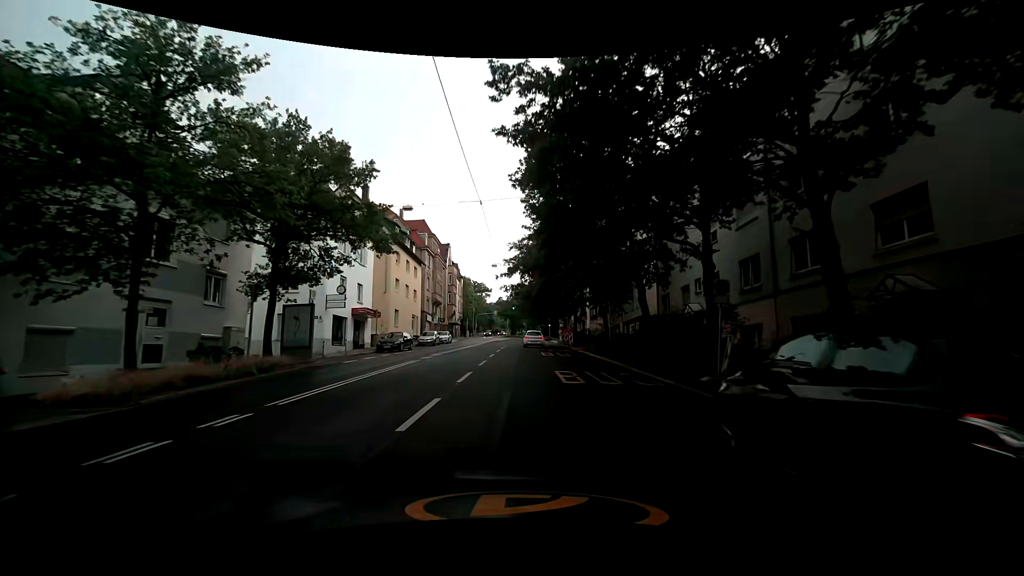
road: secondary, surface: asphalt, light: Day
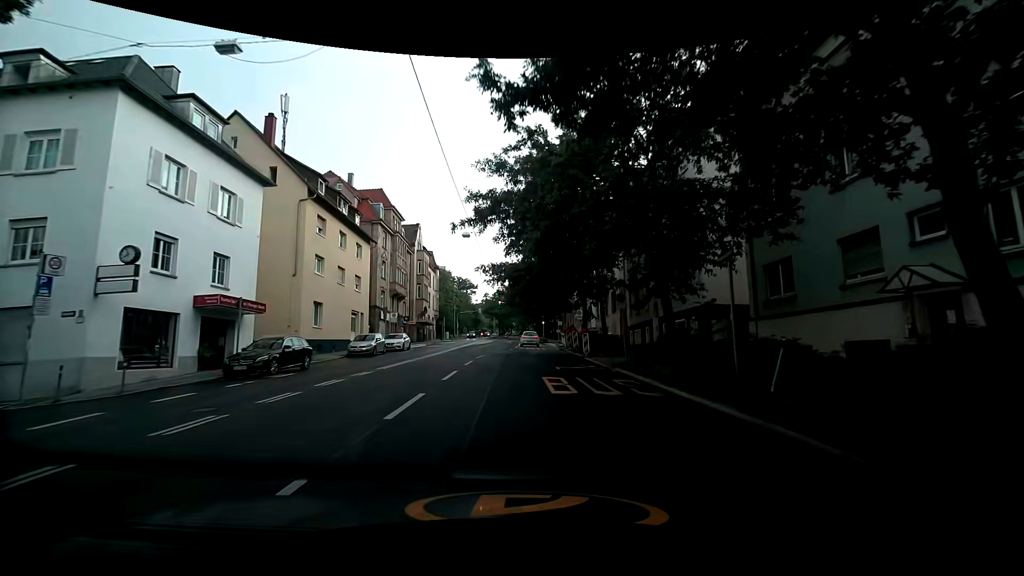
(0.0, +17.1) m; +1°
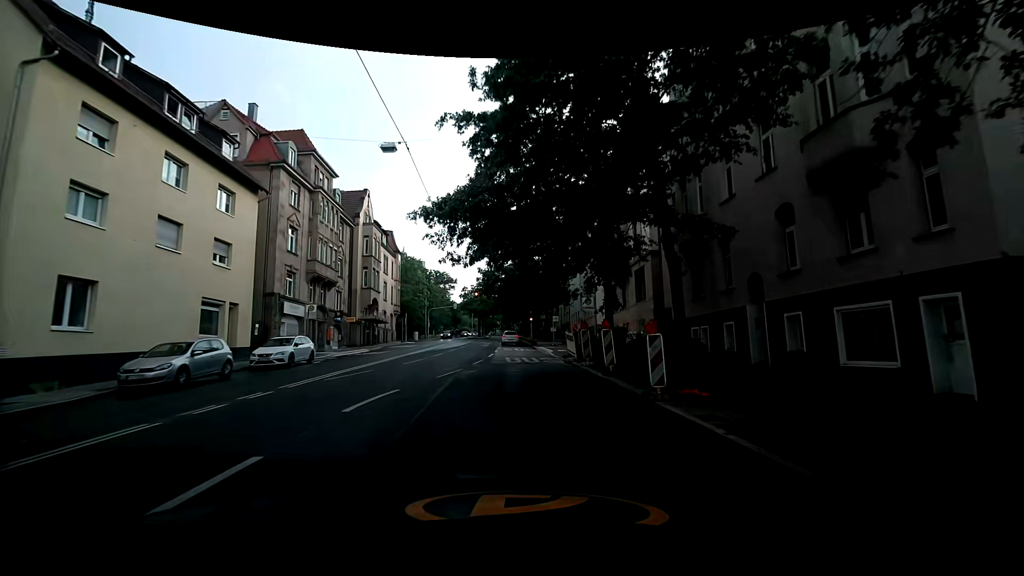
(0.0, +17.0) m; +1°
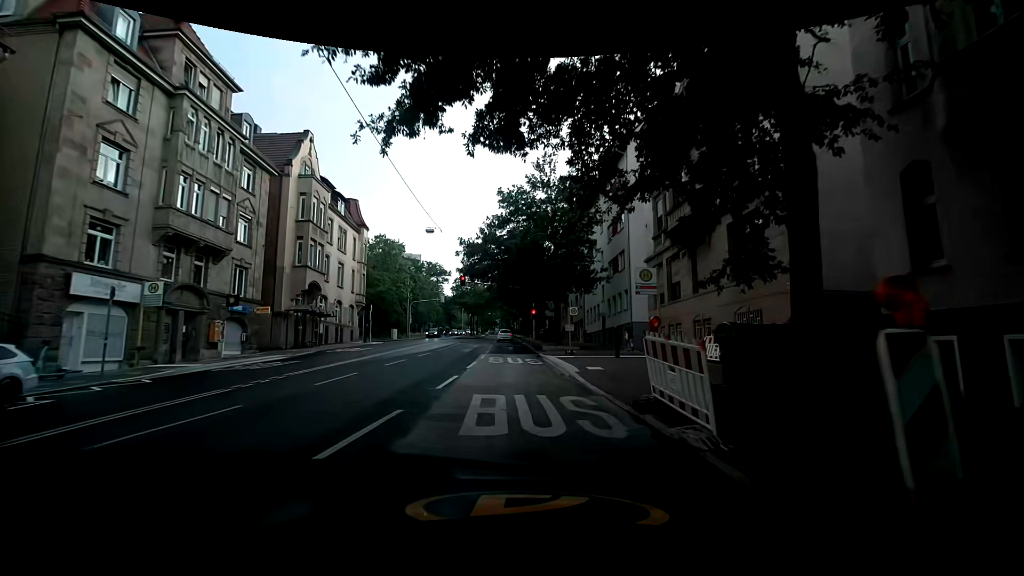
(0.0, +15.1) m; 0°
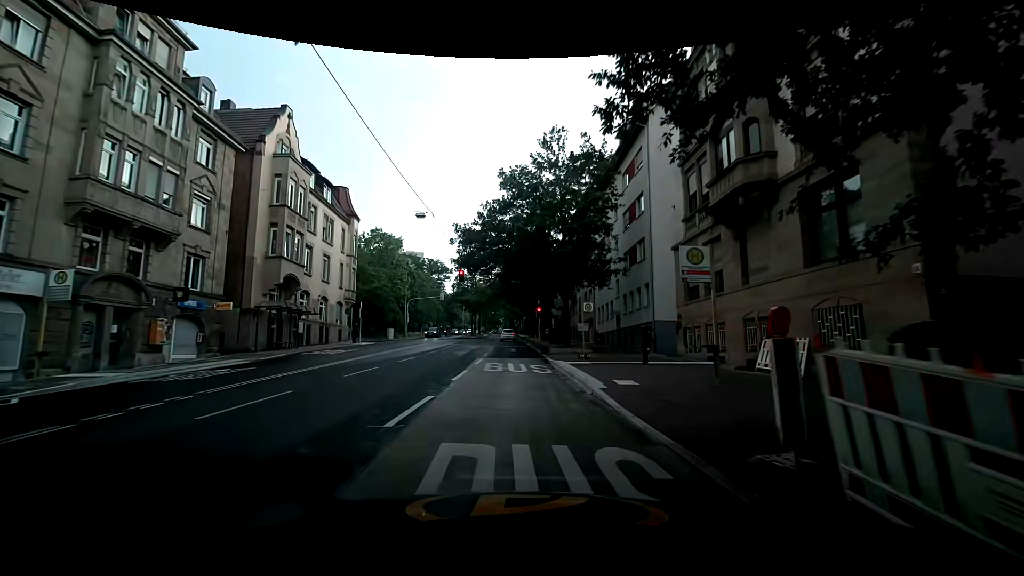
(-0.1, +4.4) m; -2°
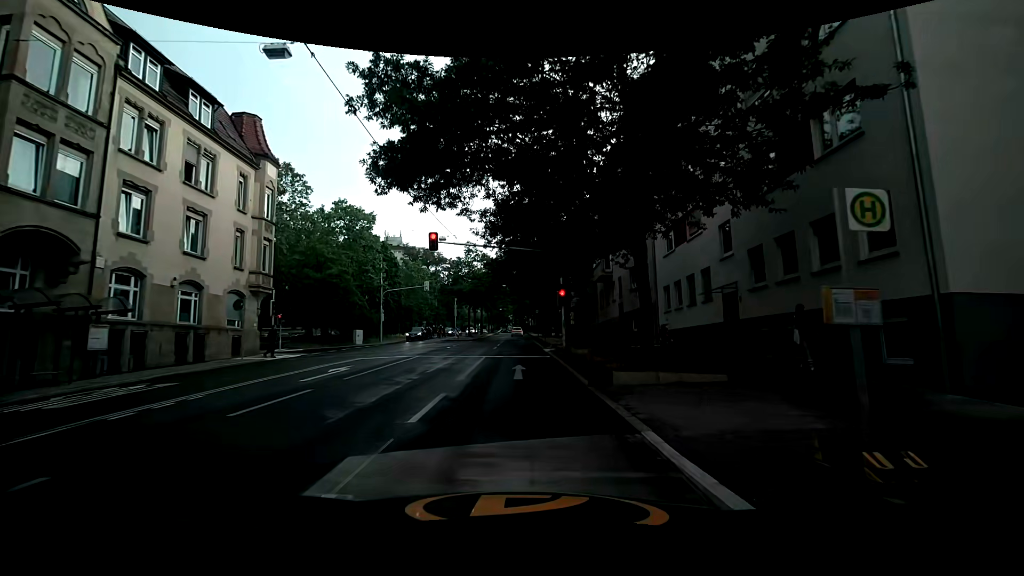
(-0.4, +17.7) m; -2°
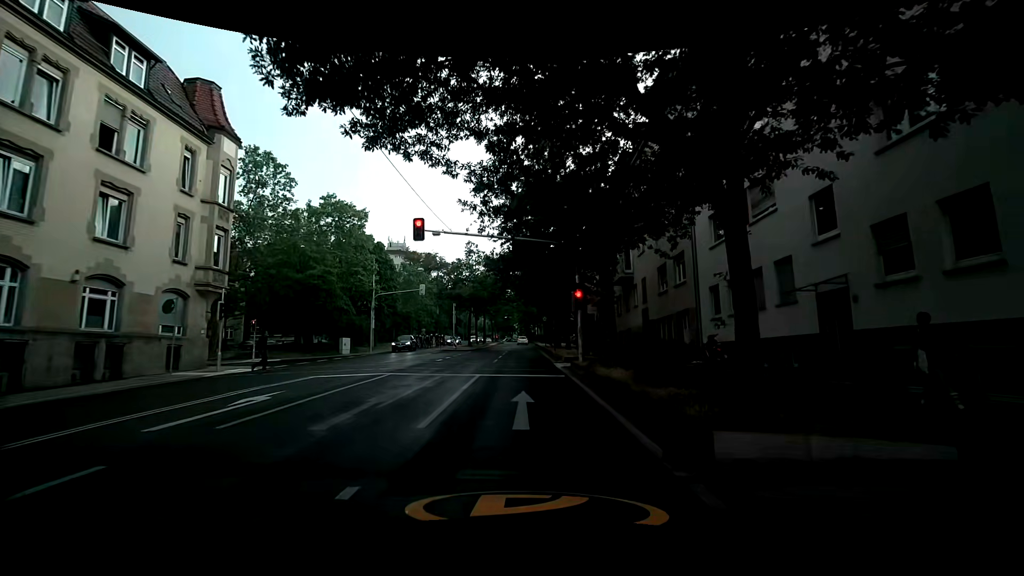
(+0.2, +5.4) m; +1°
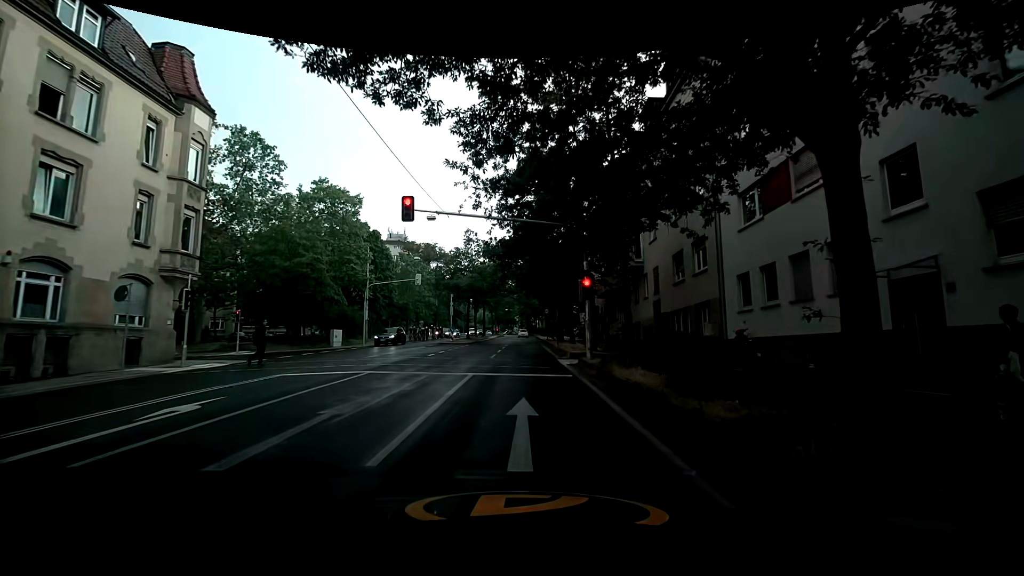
(0.0, +2.4) m; 0°
